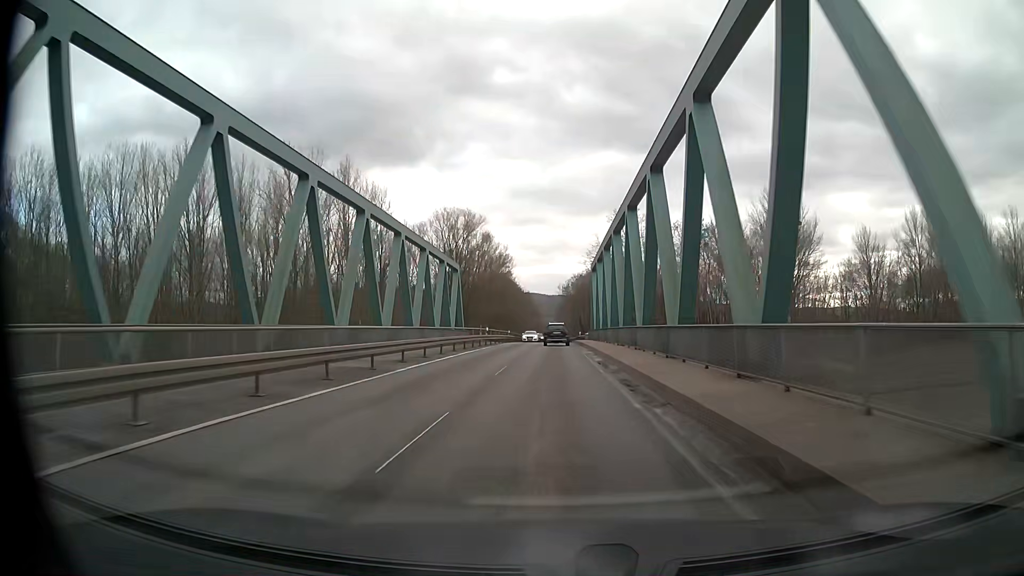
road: tertiary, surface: asphalt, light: Day
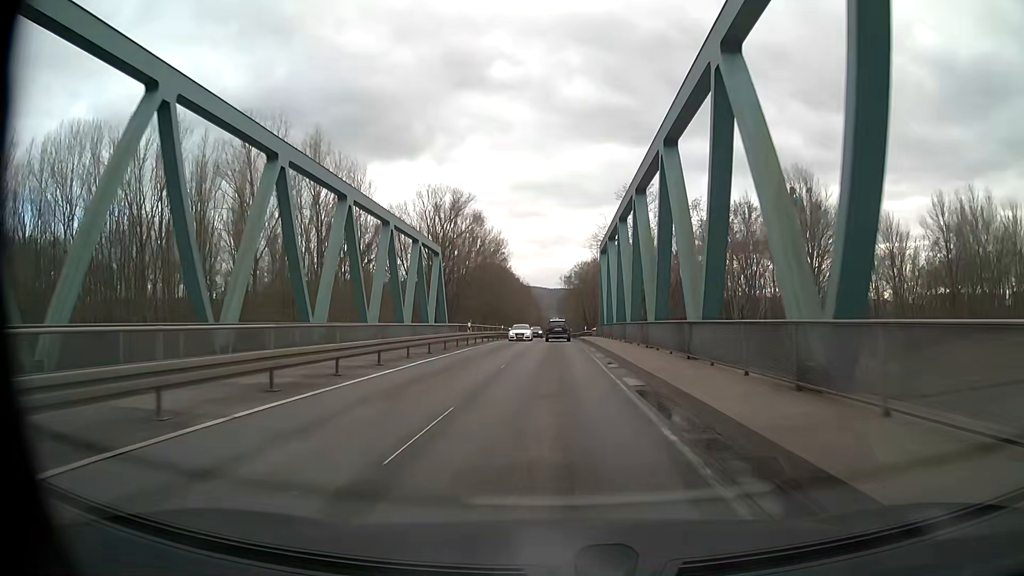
(0.0, +11.5) m; 0°
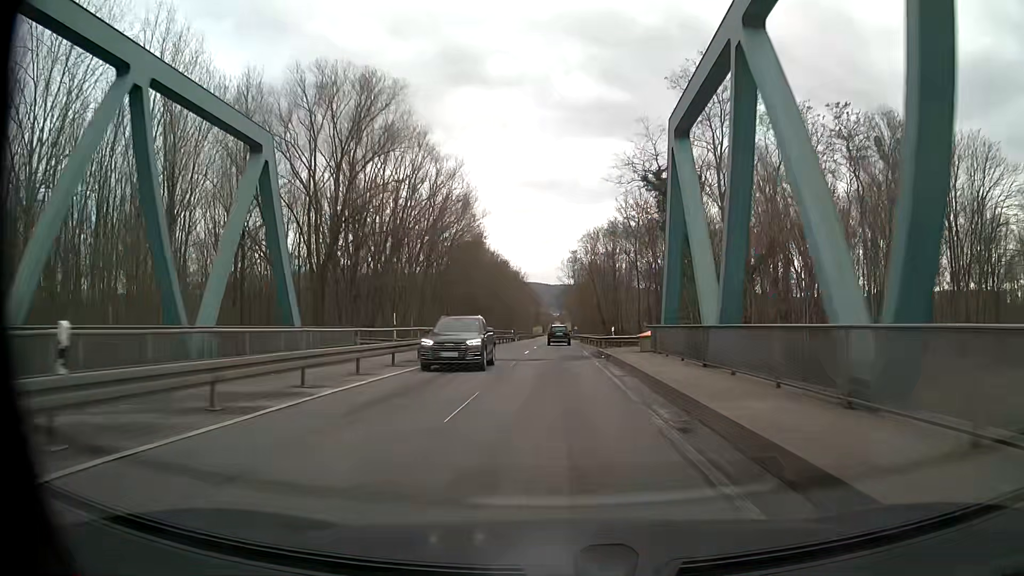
(-0.1, +34.8) m; 0°
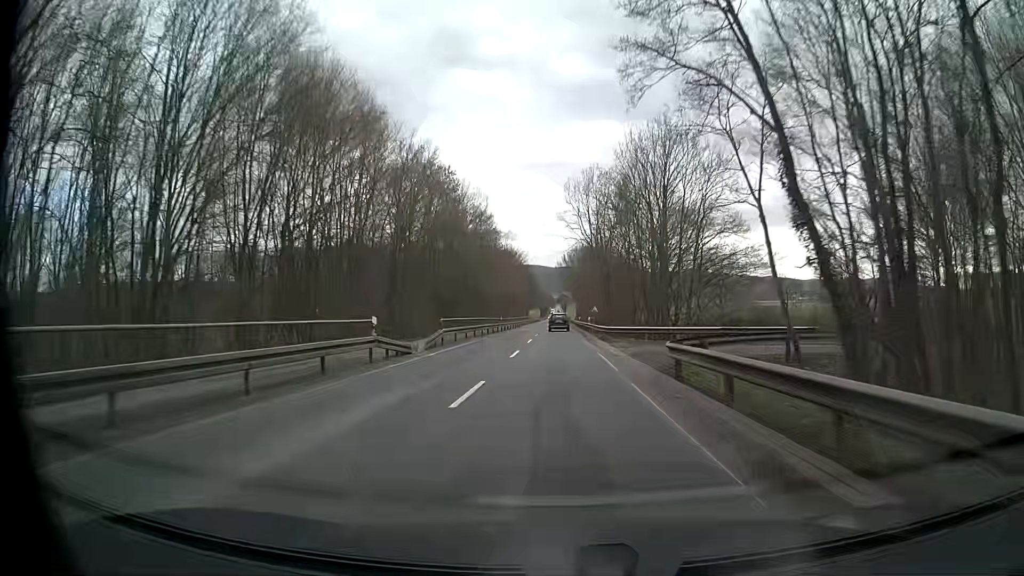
(+0.1, +59.2) m; 0°
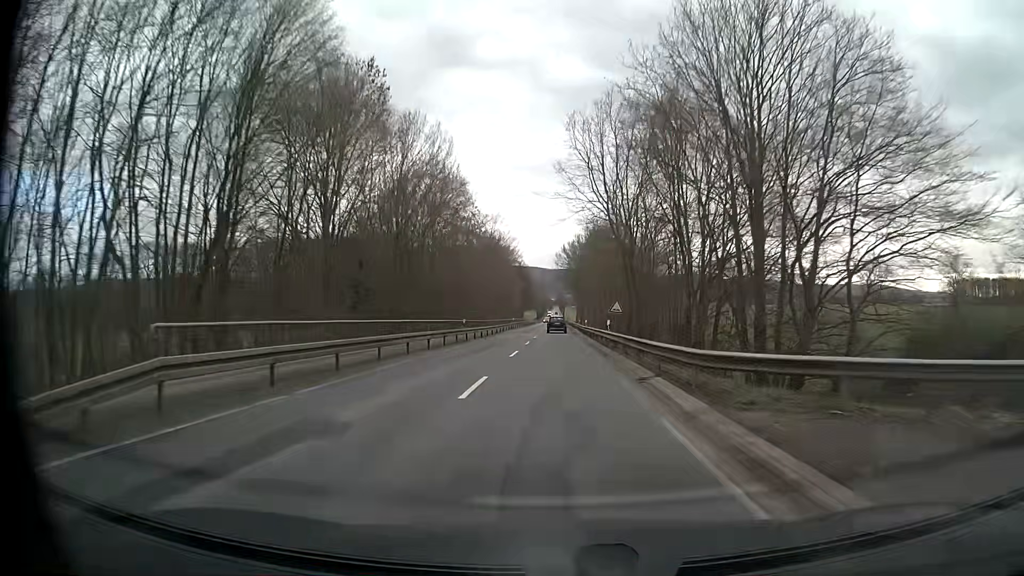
(+0.1, +22.9) m; +1°
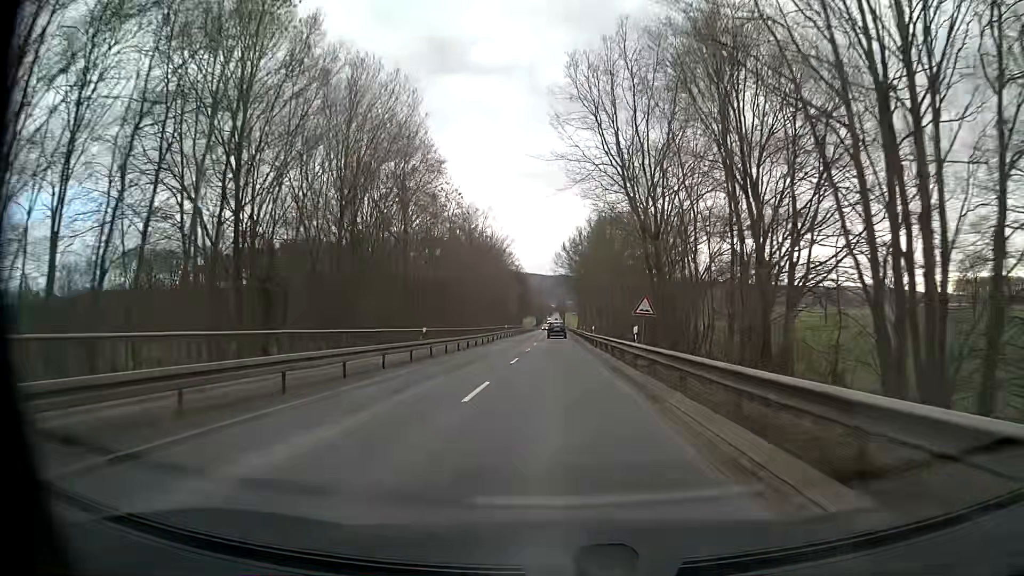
(0.0, +11.5) m; 0°
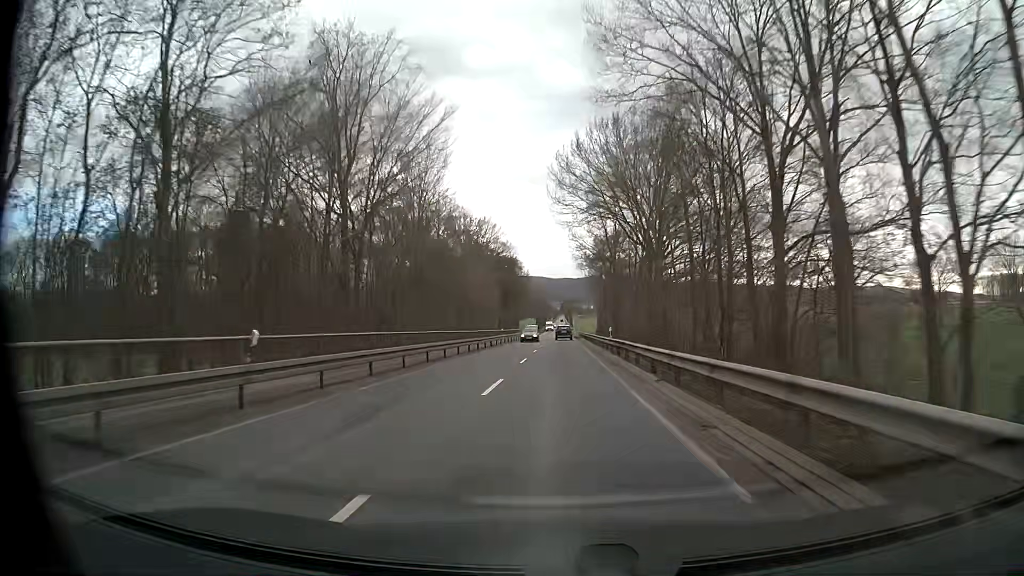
(-0.3, +58.7) m; -1°
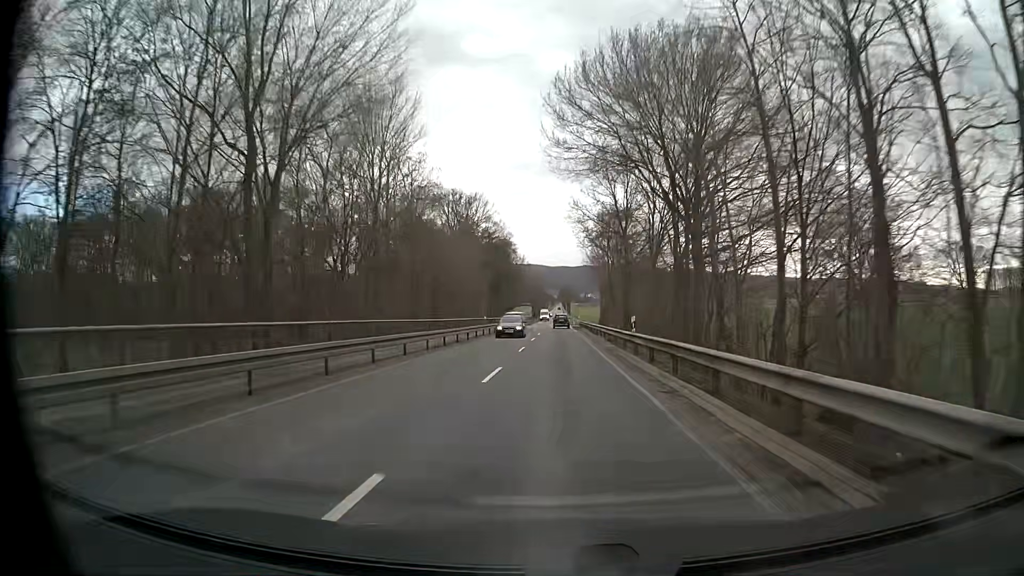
(0.0, +11.7) m; 0°
(0, +10) (0, +20) (0, +30) (0, +40) (0, +50) (+1, +60) (+1, +70) (+1, +80) (+1, +90) (+1, +100) m
